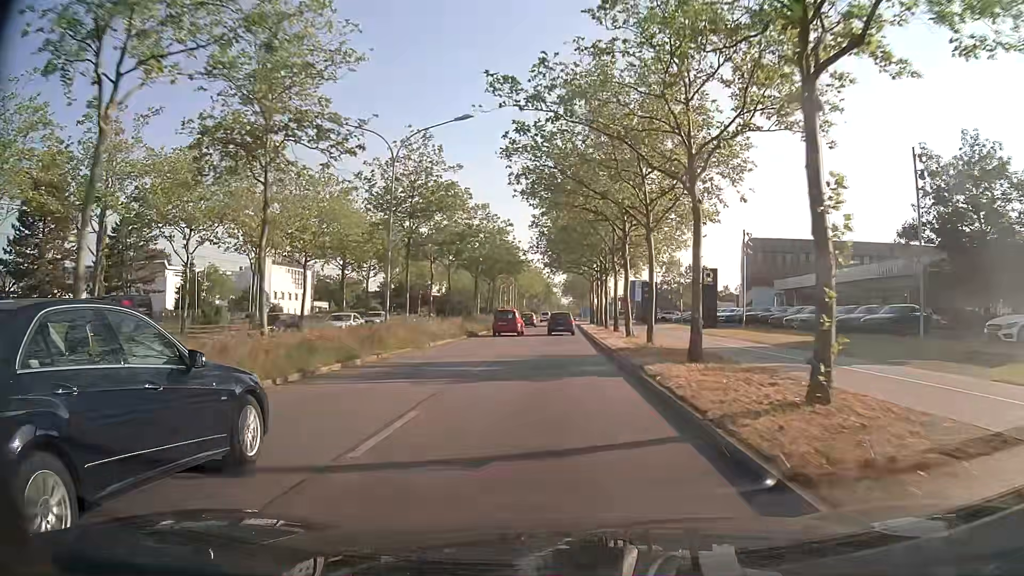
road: primary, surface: asphalt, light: Day
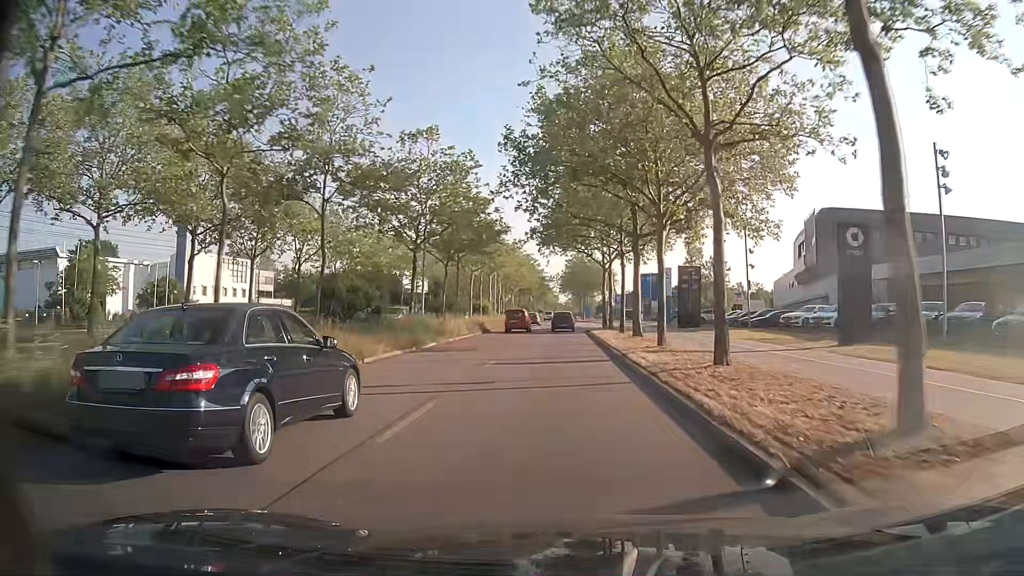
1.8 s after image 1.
(+0.2, +26.2) m; 0°
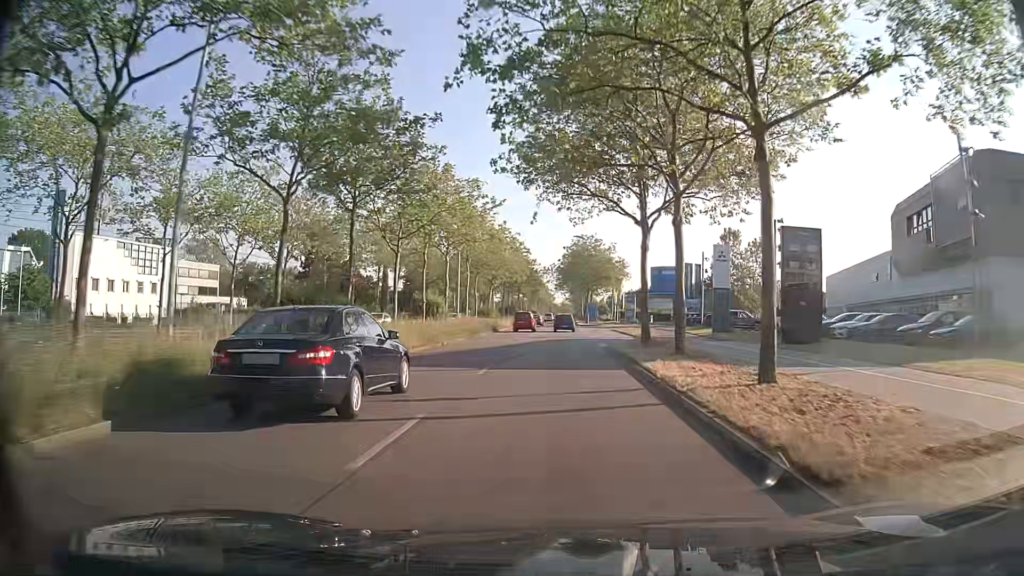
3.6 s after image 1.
(+0.1, +26.7) m; 0°
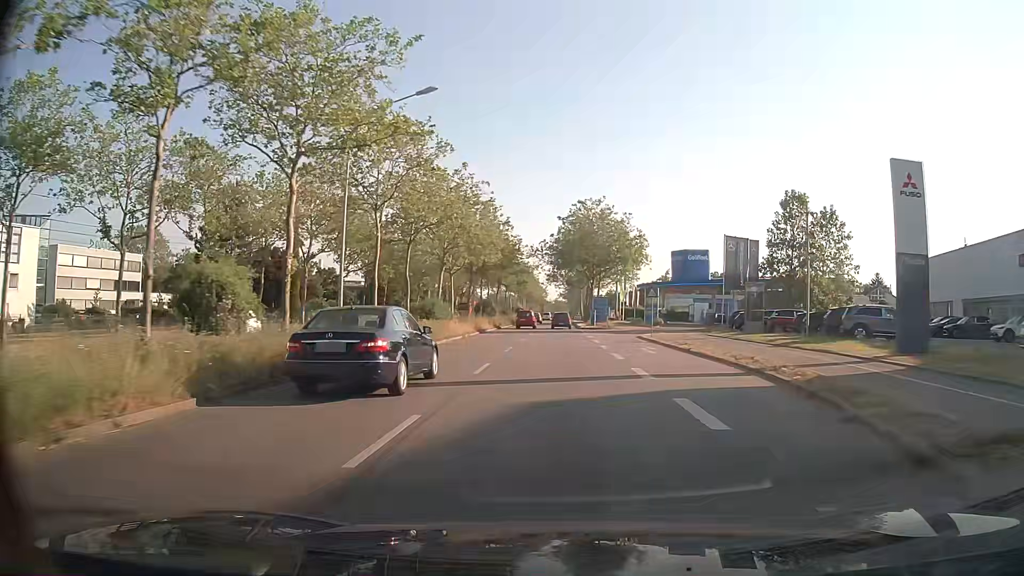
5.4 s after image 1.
(+0.2, +27.5) m; +1°
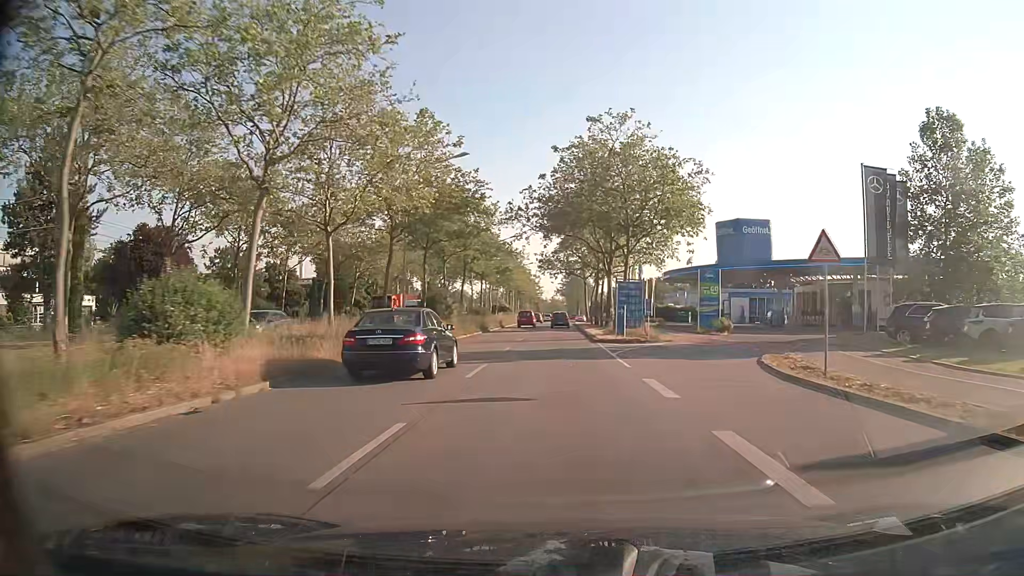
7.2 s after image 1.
(-0.1, +27.9) m; 0°
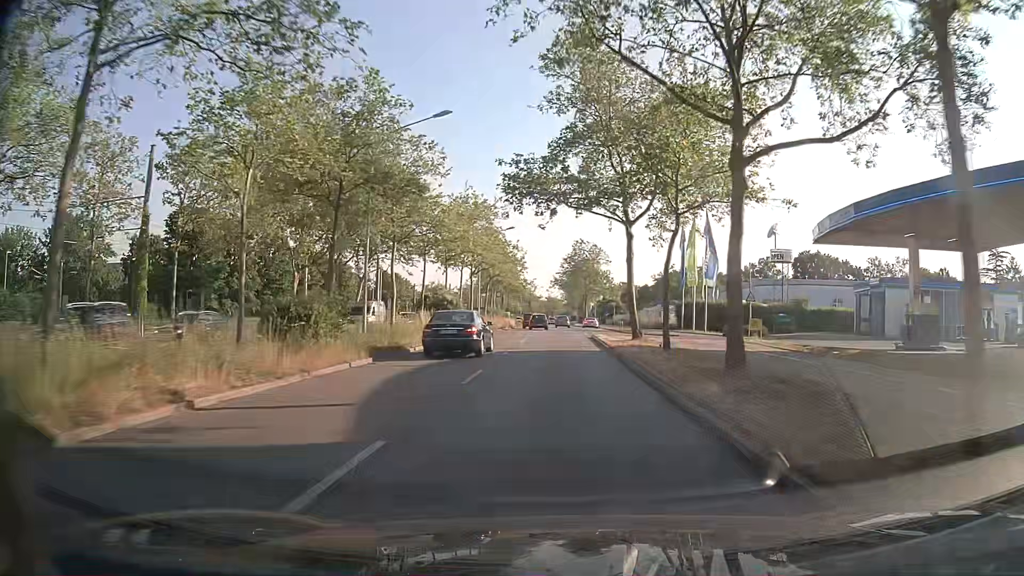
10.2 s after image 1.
(-0.1, +46.9) m; 0°
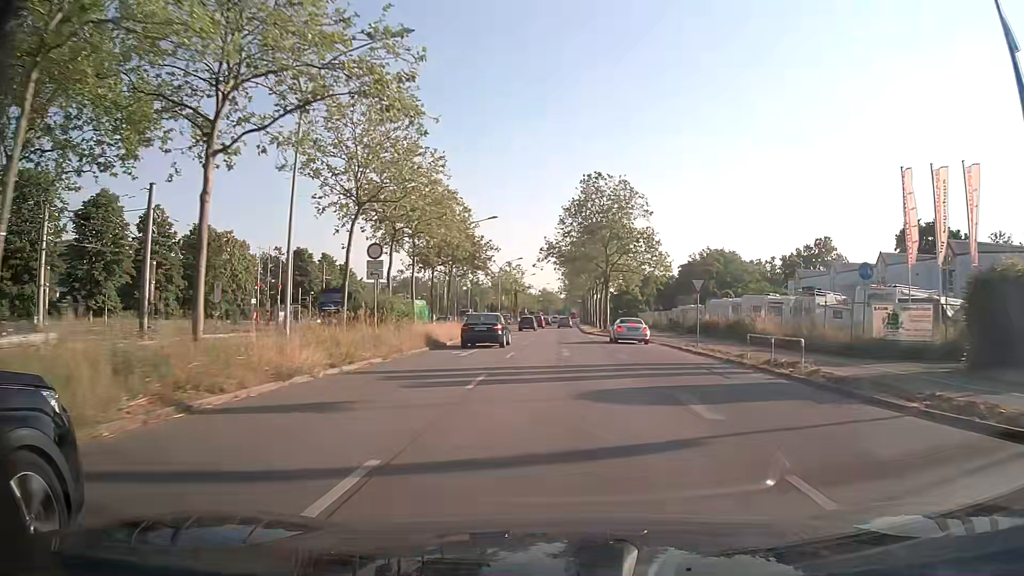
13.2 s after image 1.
(+0.1, +46.9) m; 0°
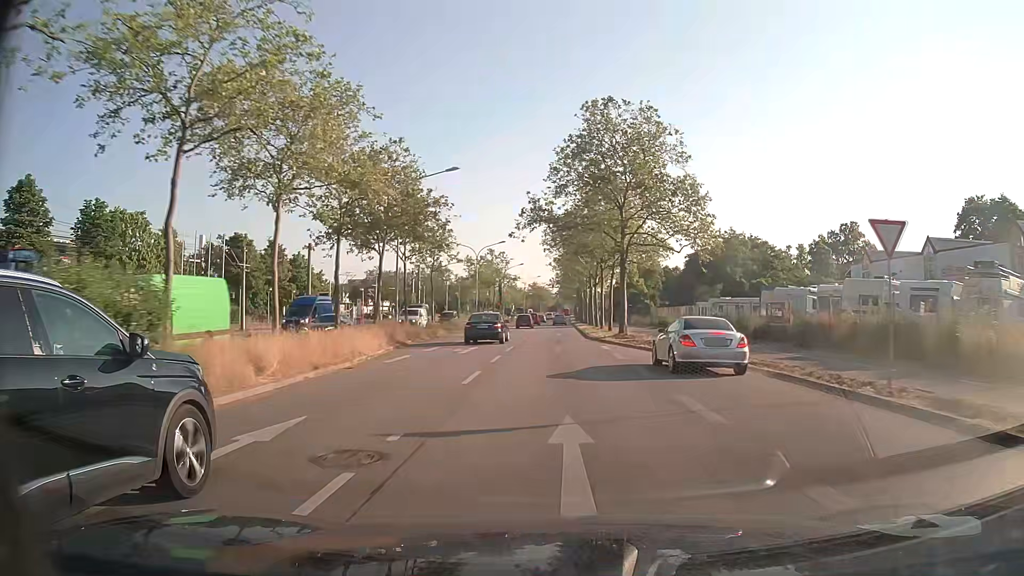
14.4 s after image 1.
(+0.1, +18.6) m; 0°
(0, +10) (0, +20) (0, +30) (0, +40) (+1, +50) (+1, +60) (+1, +70) (+1, +80) (+1, +90) (+1, +100) m
